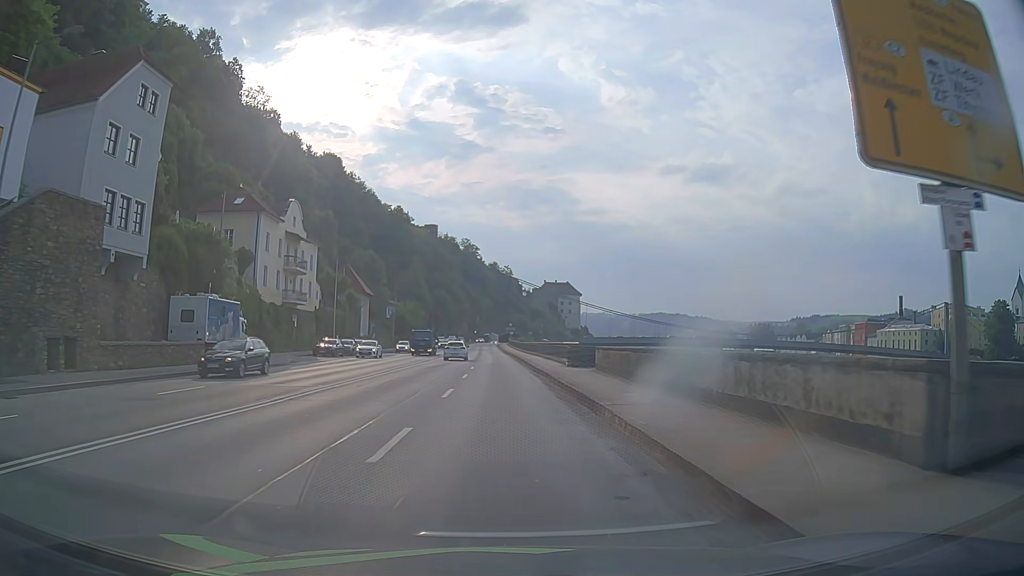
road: primary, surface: asphalt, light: Day
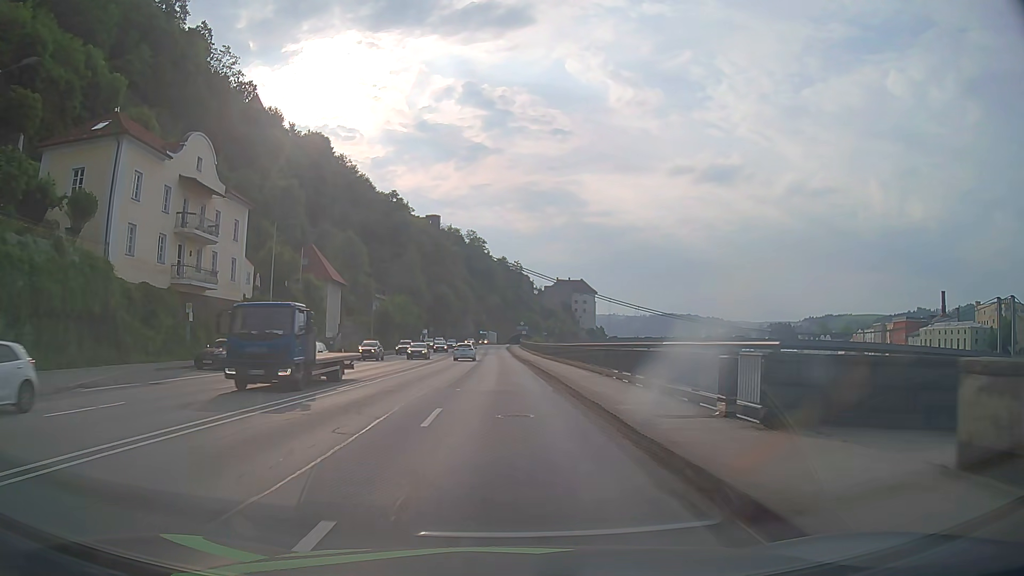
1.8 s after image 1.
(-0.2, +23.4) m; -1°
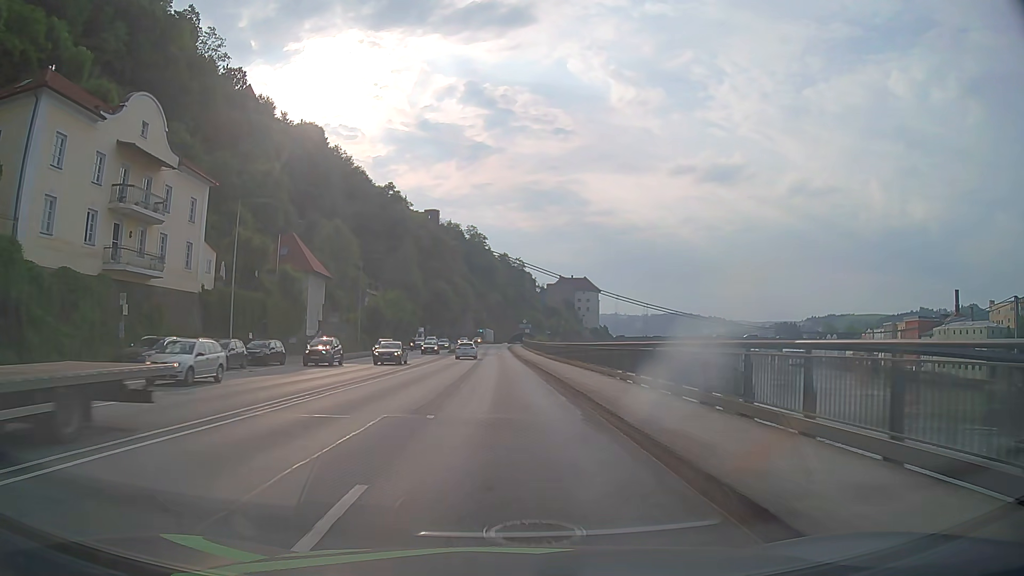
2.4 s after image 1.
(0.0, +7.8) m; 0°
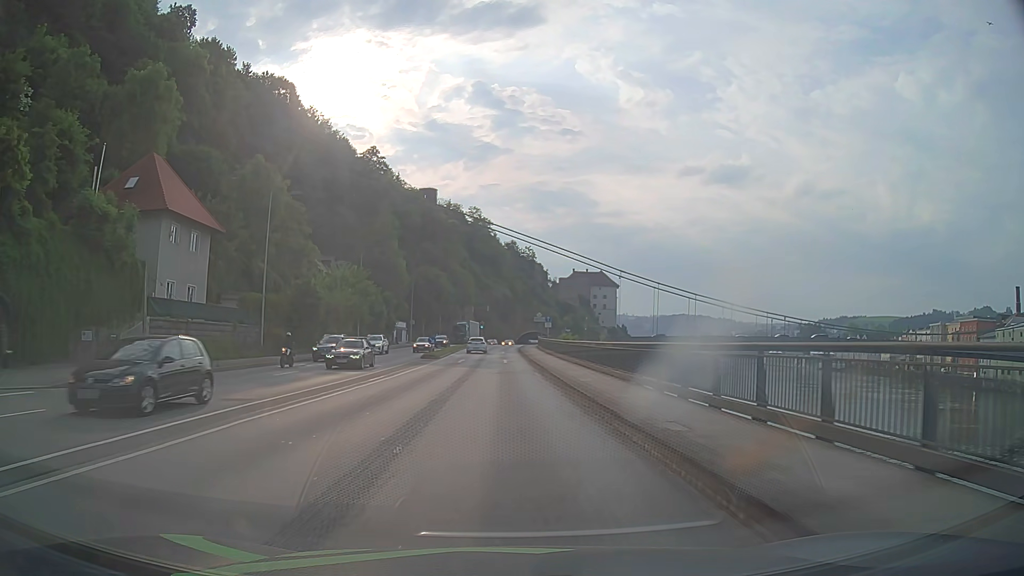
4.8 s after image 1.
(-0.3, +31.2) m; -1°
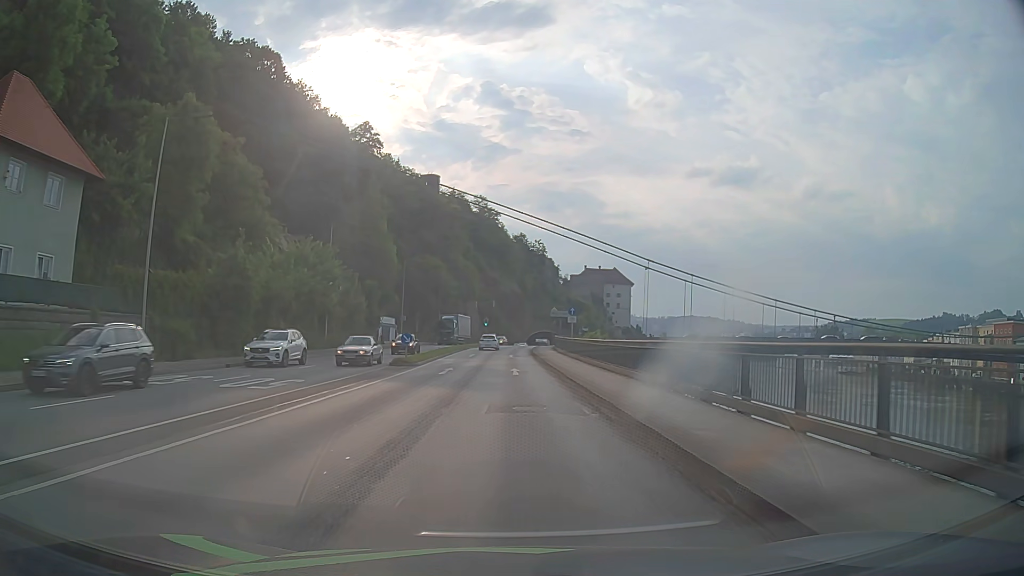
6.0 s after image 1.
(-0.1, +15.5) m; -1°
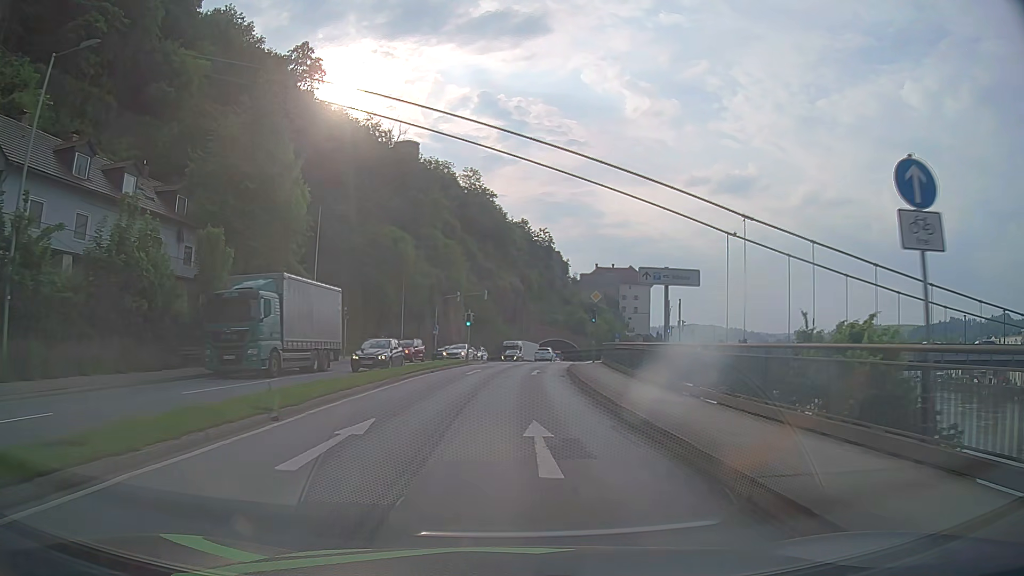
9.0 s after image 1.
(-0.2, +38.6) m; 0°
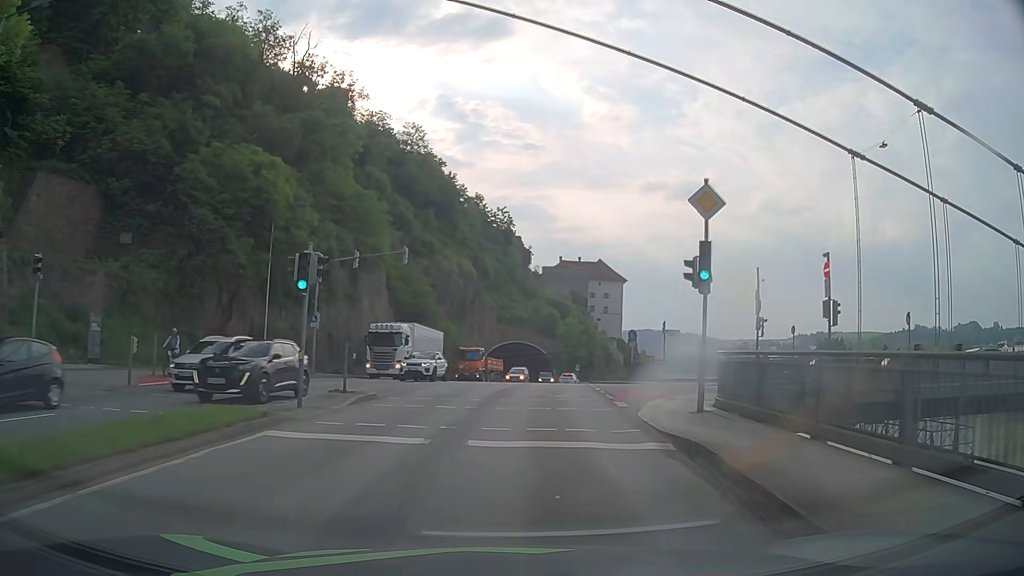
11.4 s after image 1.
(+0.7, +30.7) m; +4°
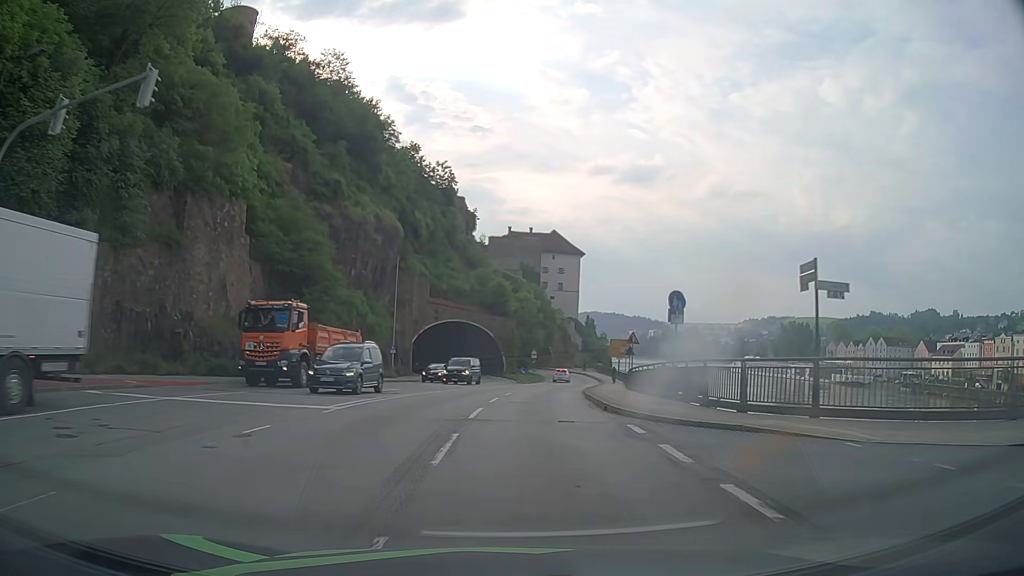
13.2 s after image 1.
(+1.1, +23.1) m; +5°
(0, +10) (+1, +20) (+2, +30) (+3, +40) (+4, +50) (+6, +60) (+8, +69) (+9, +79) (+10, +89) (+10, +99) m
